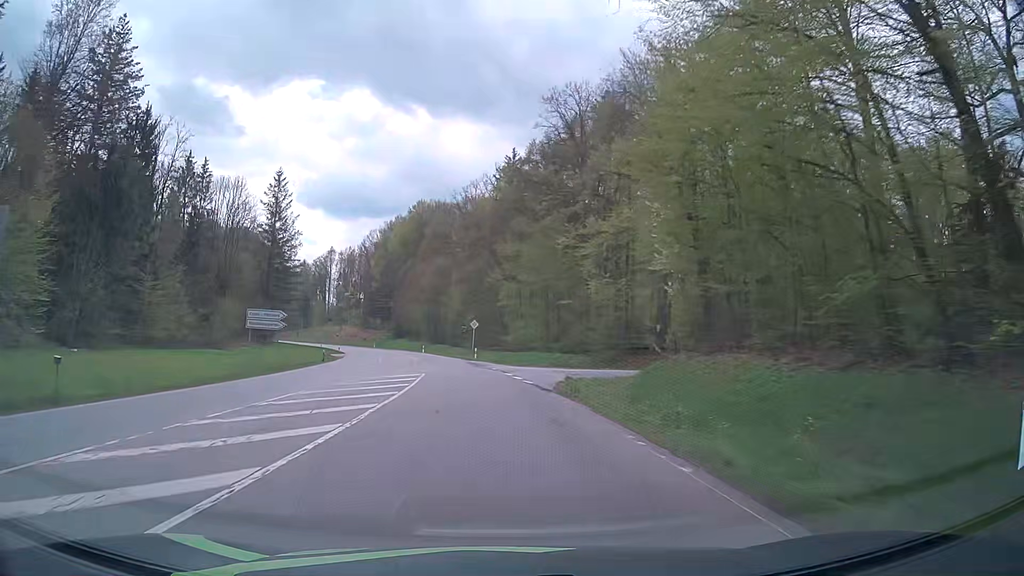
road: secondary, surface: asphalt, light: Day
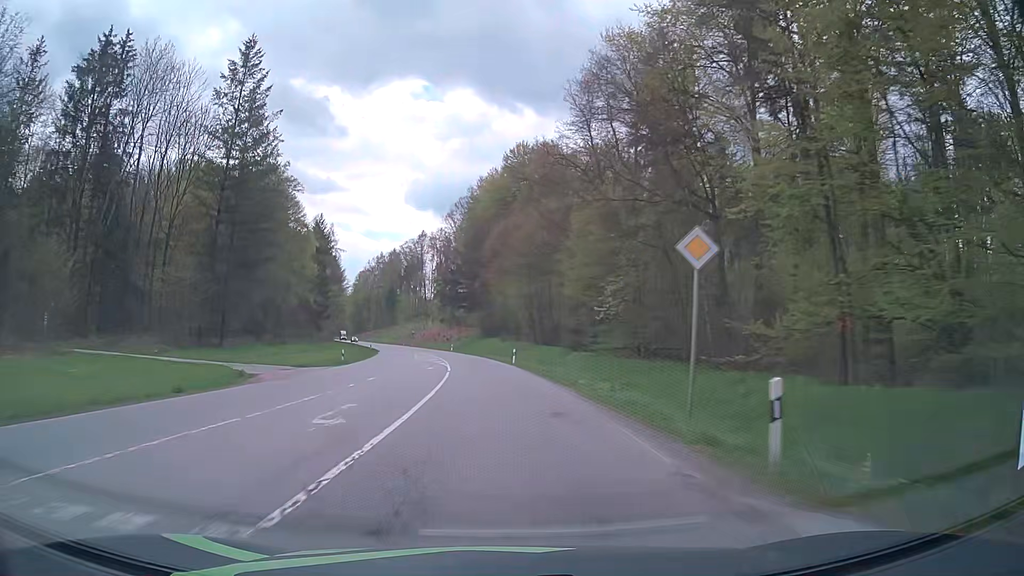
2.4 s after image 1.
(-4.0, +47.9) m; -10°
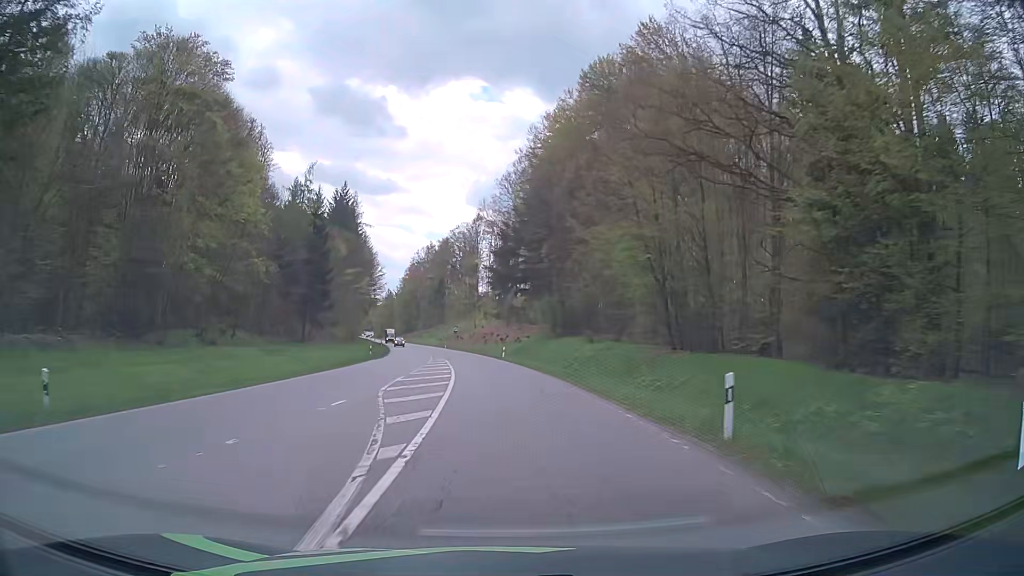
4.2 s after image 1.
(-1.7, +36.6) m; -6°
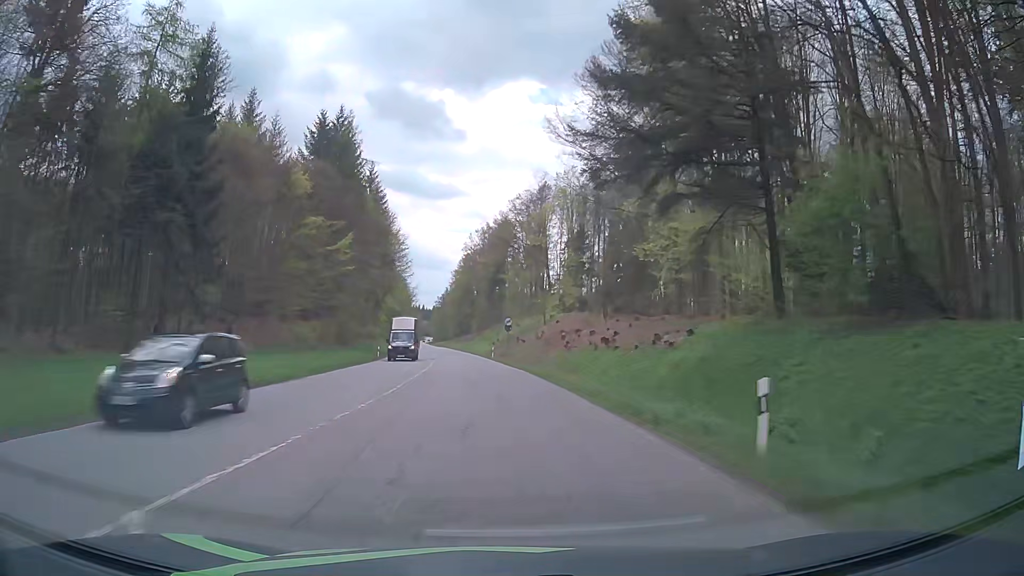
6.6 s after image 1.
(-2.2, +49.6) m; -5°
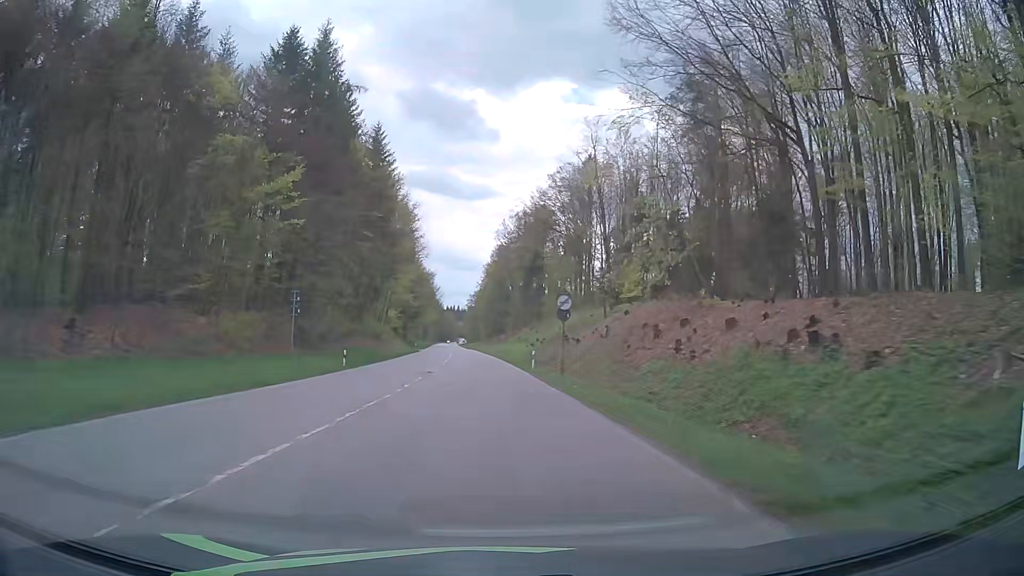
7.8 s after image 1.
(-0.7, +25.1) m; -4°
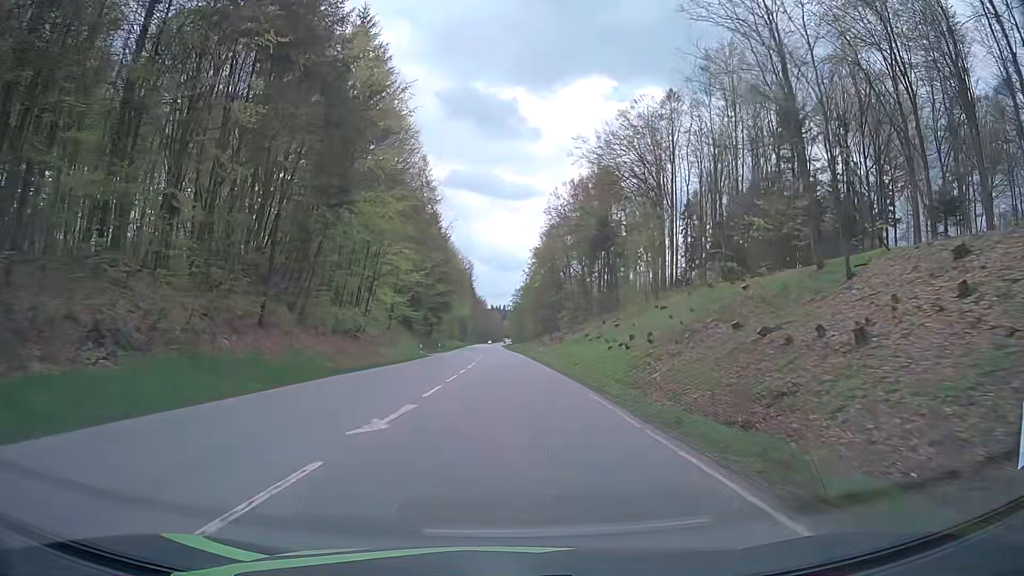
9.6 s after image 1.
(-1.1, +38.0) m; -3°
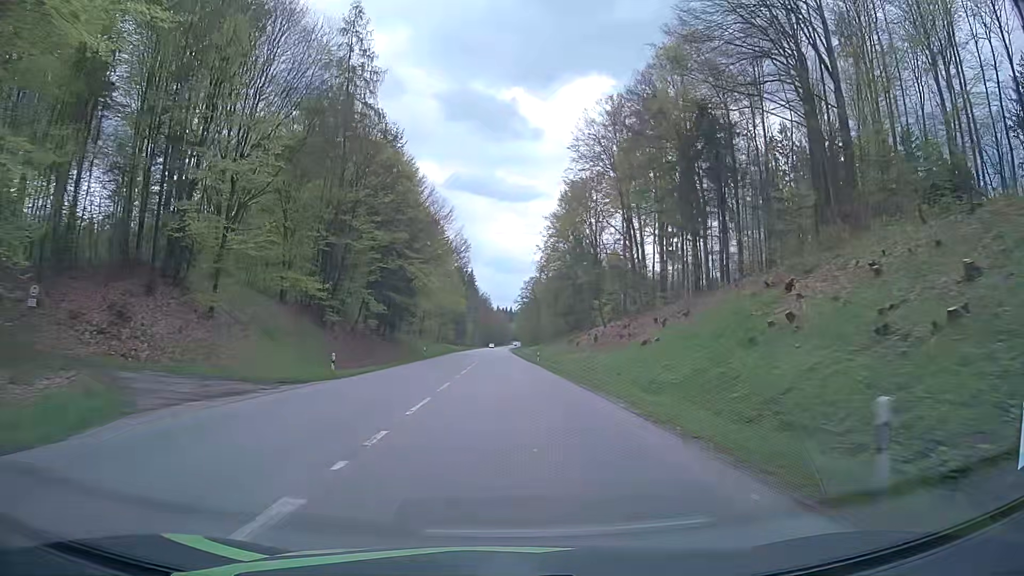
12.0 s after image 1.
(-0.3, +51.3) m; 0°
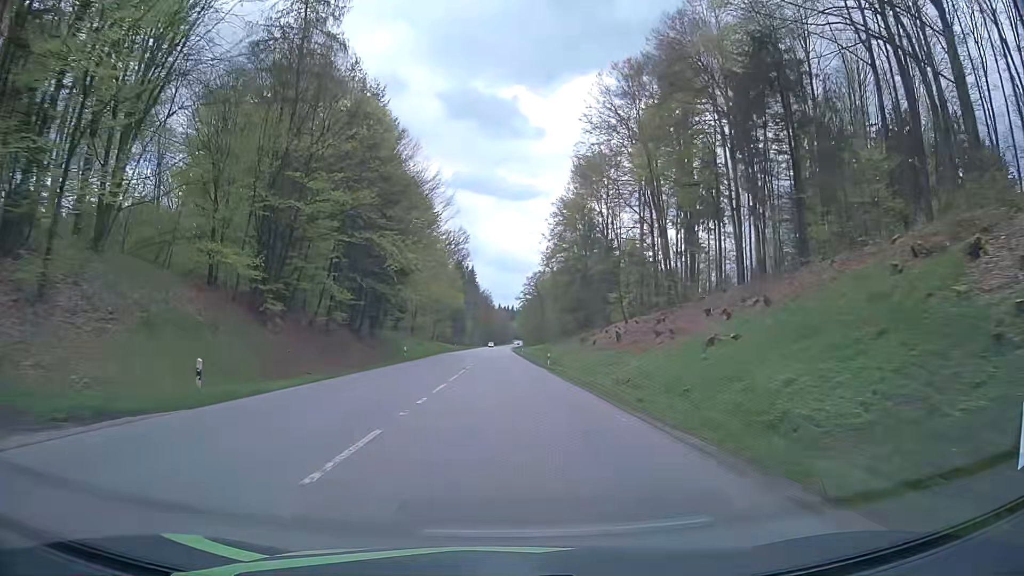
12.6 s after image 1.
(-0.1, +12.9) m; -1°
(0, +10) (0, +20) (0, +30) (0, +40) (0, +50) (0, +60) (0, +70) (0, +80) (0, +90) (0, +100) m
